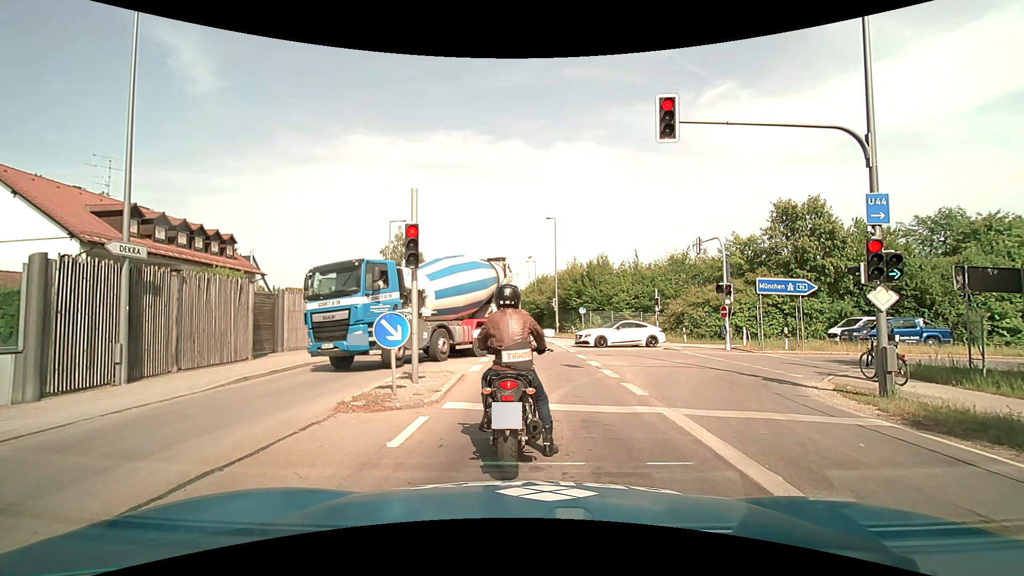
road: secondary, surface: asphalt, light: Day
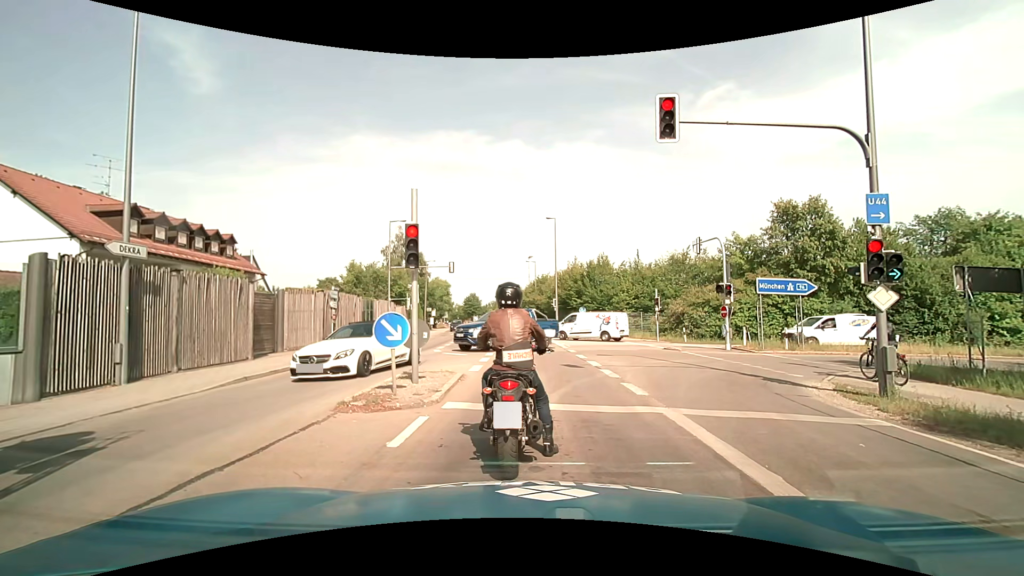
(0.0, 0.0) m; 0°
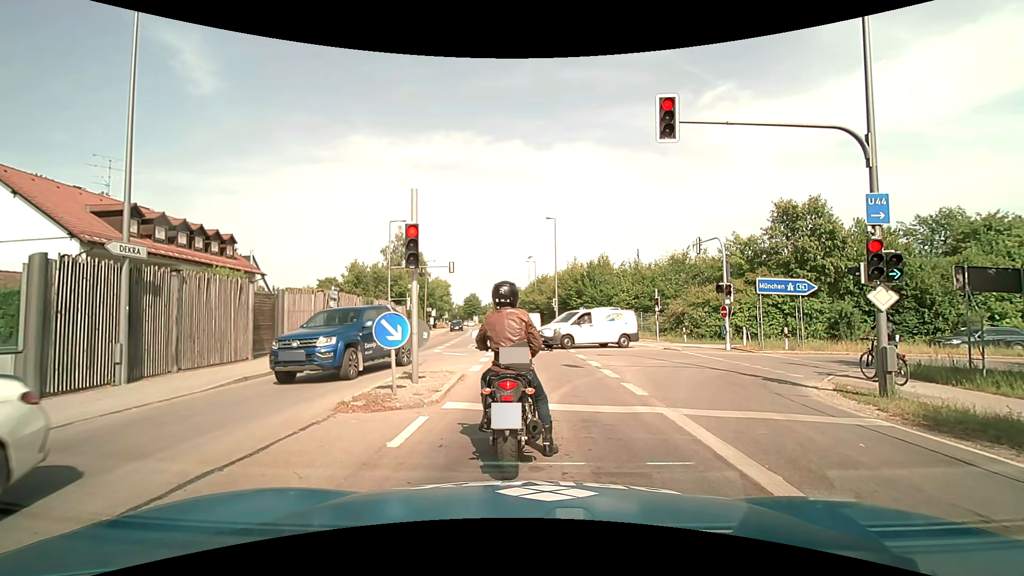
(0.0, 0.0) m; 0°
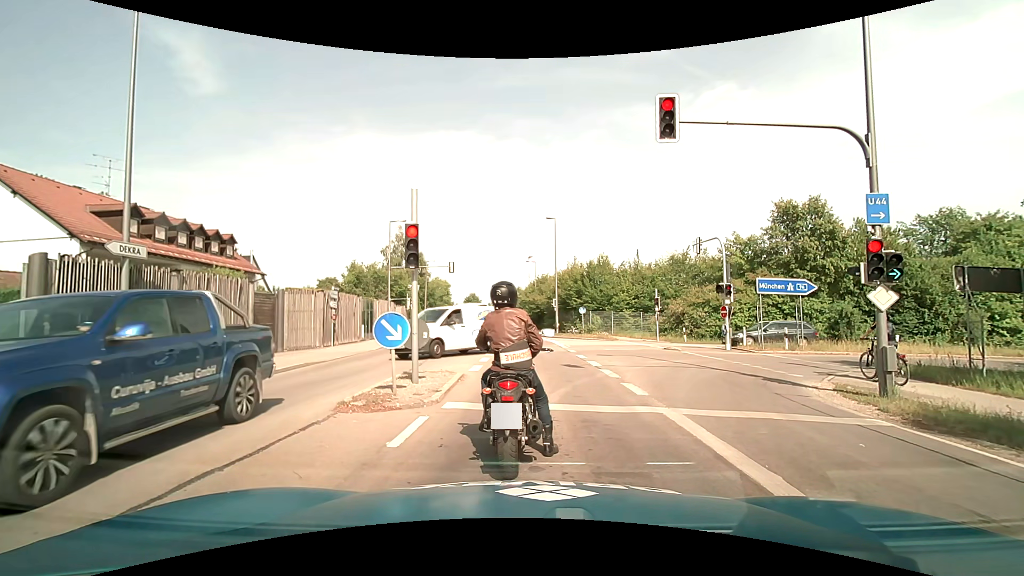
(0.0, 0.0) m; 0°
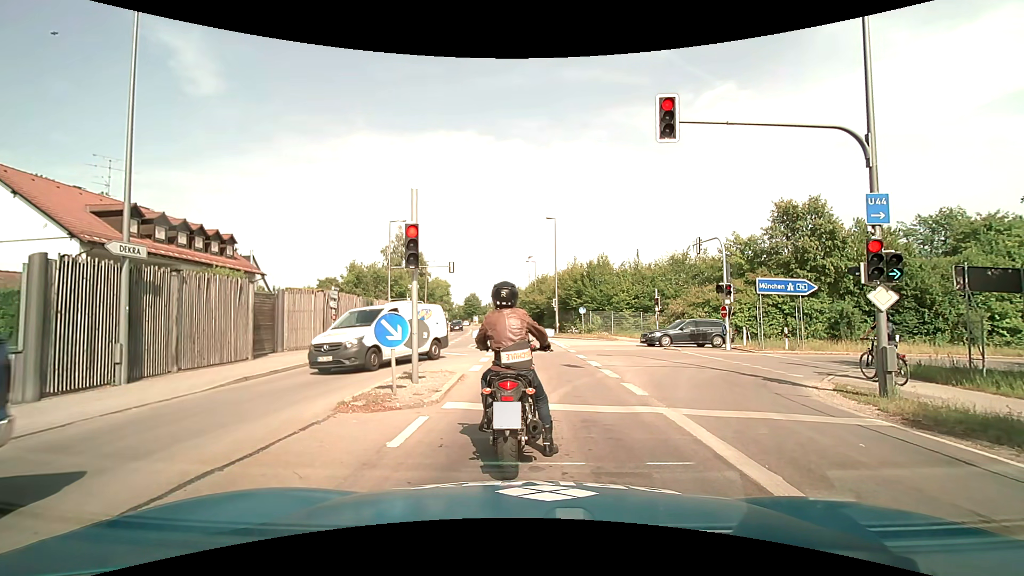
(0.0, 0.0) m; 0°
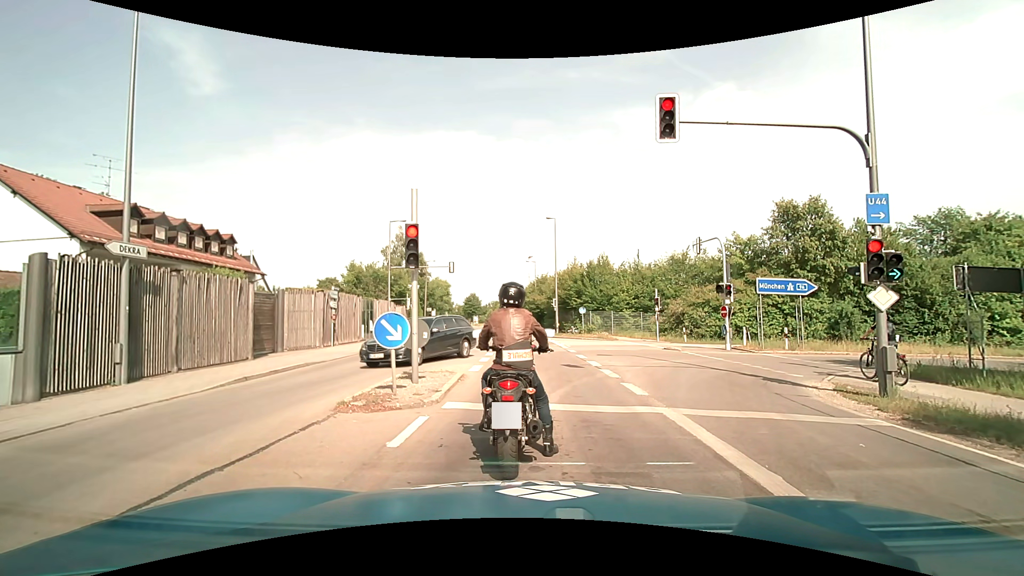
(0.0, 0.0) m; 0°
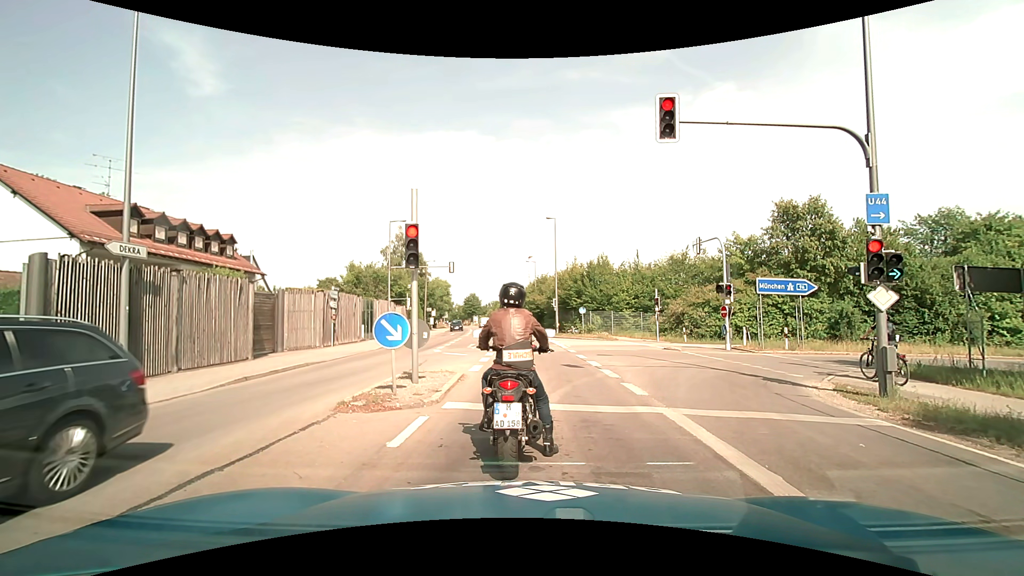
(0.0, 0.0) m; 0°
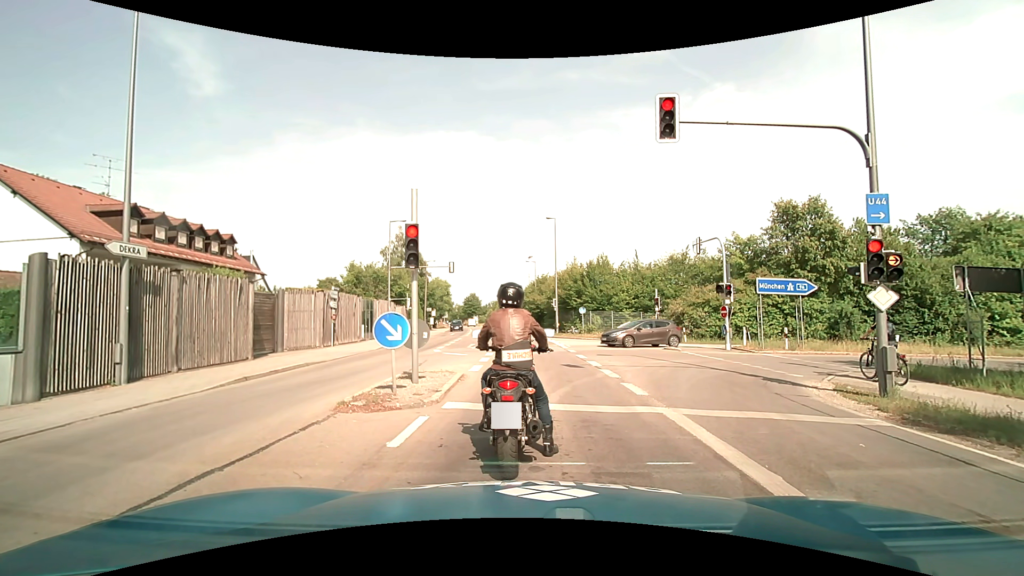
(0.0, 0.0) m; 0°
(0, +10) (0, +20) (-1, +30) (-1, +40) (-2, +50) (-3, +60) (-4, +70) (-6, +80) (-8, +89) (-10, +99) m
